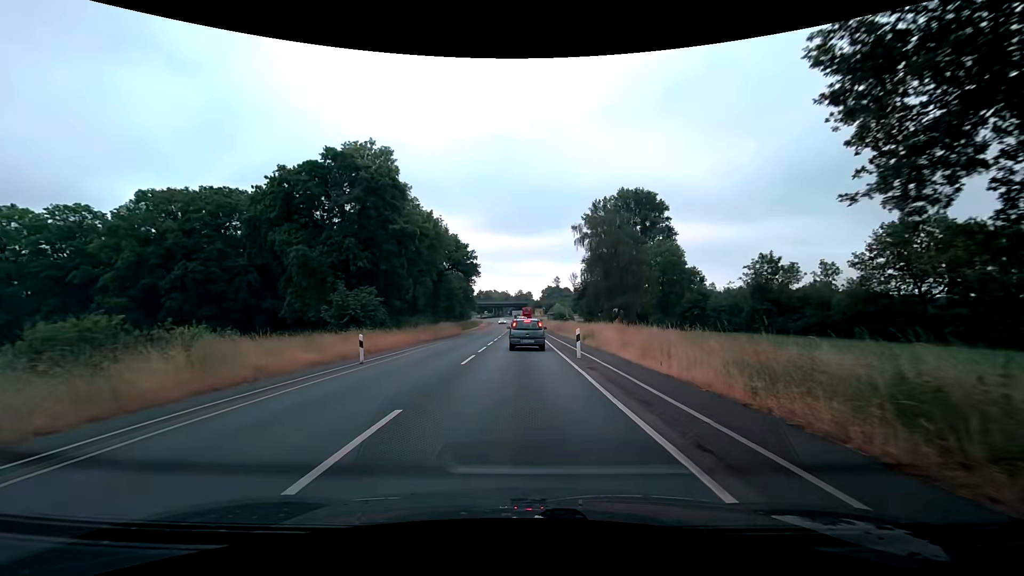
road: secondary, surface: asphalt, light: Day
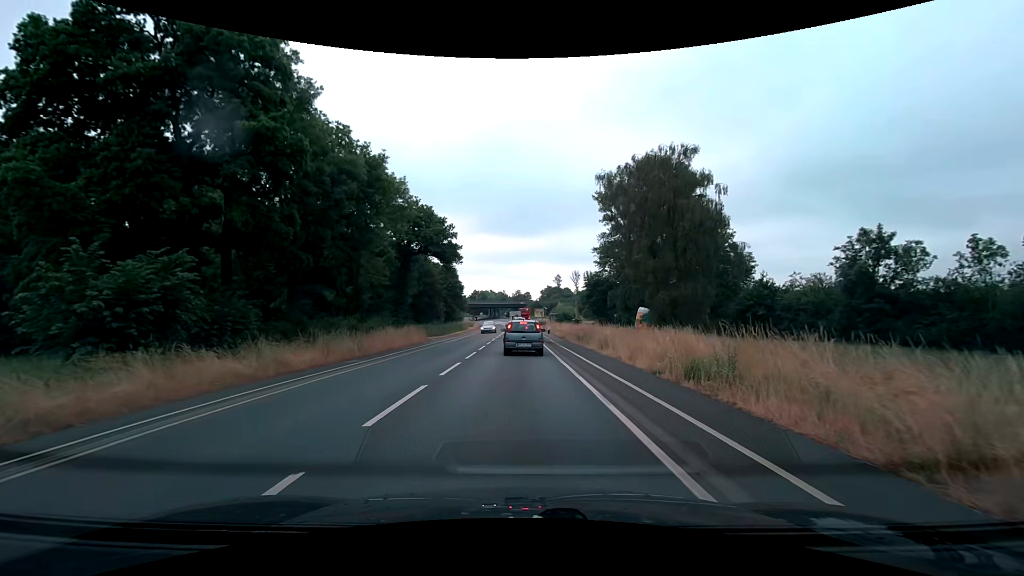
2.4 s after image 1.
(-0.2, +20.9) m; 0°
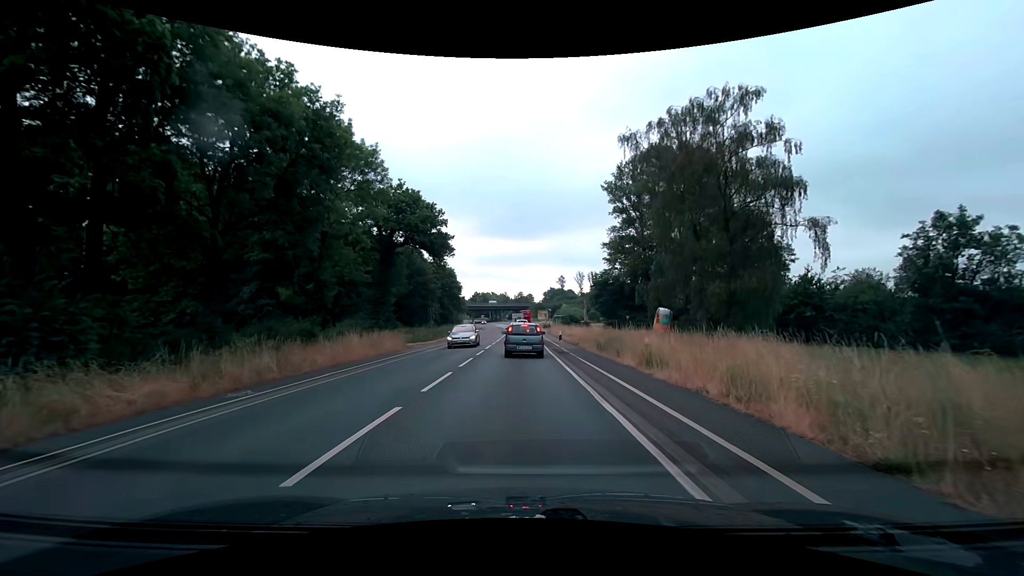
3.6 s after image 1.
(0.0, +8.4) m; -1°
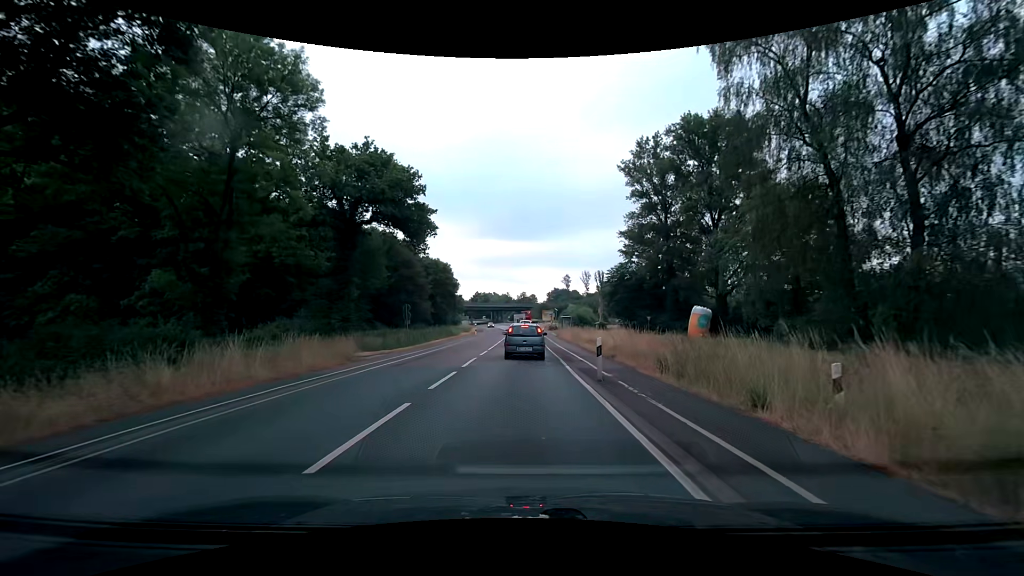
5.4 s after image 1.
(0.0, +11.8) m; 0°
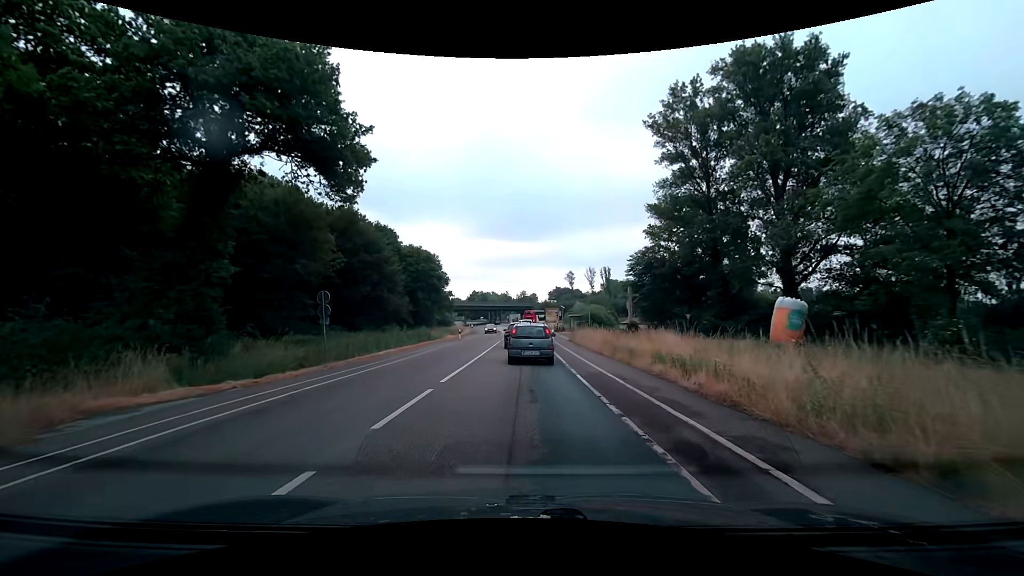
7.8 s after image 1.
(+0.1, +16.5) m; 0°
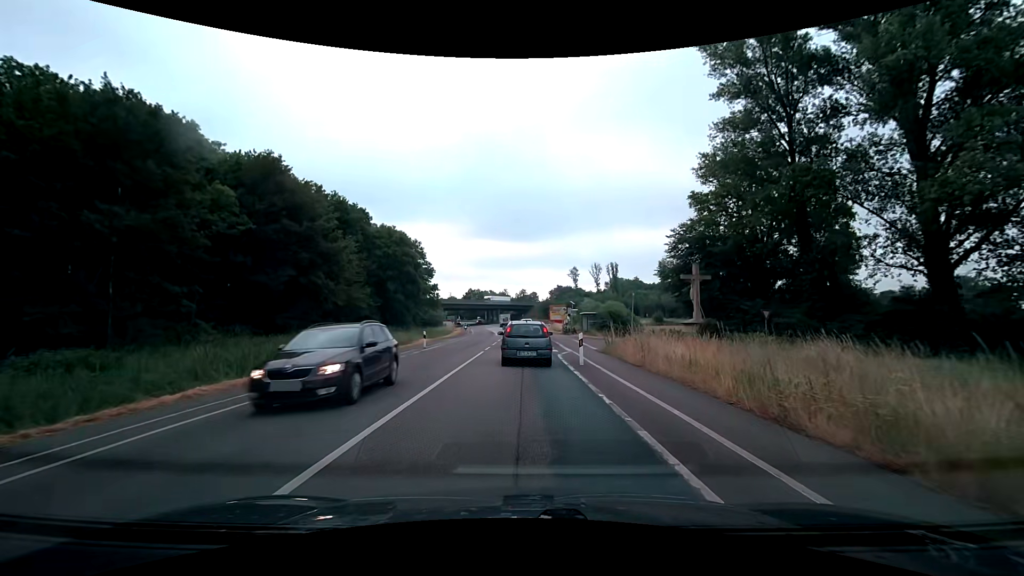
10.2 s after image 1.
(0.0, +17.0) m; -1°
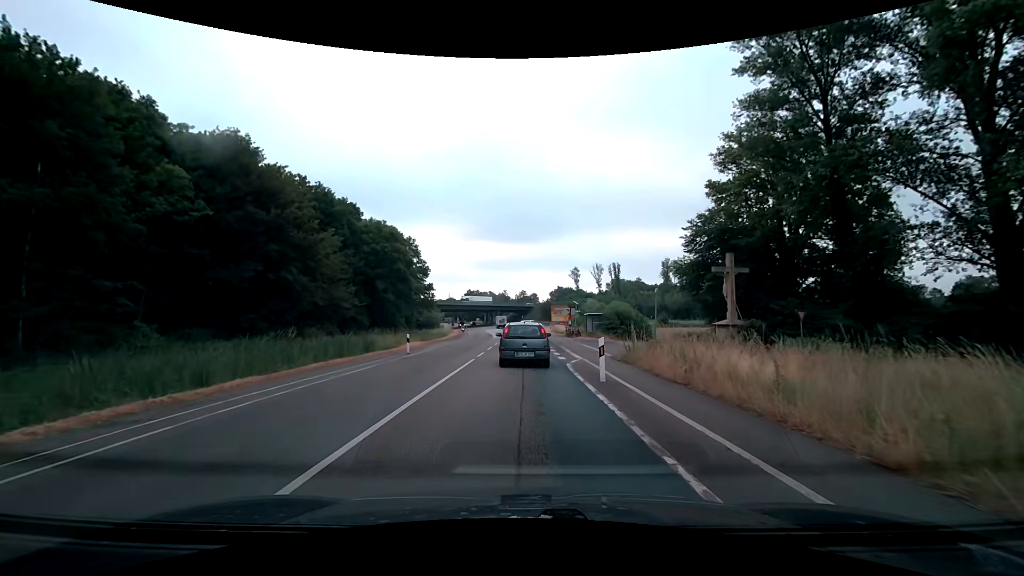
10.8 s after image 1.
(+0.1, +4.5) m; +1°
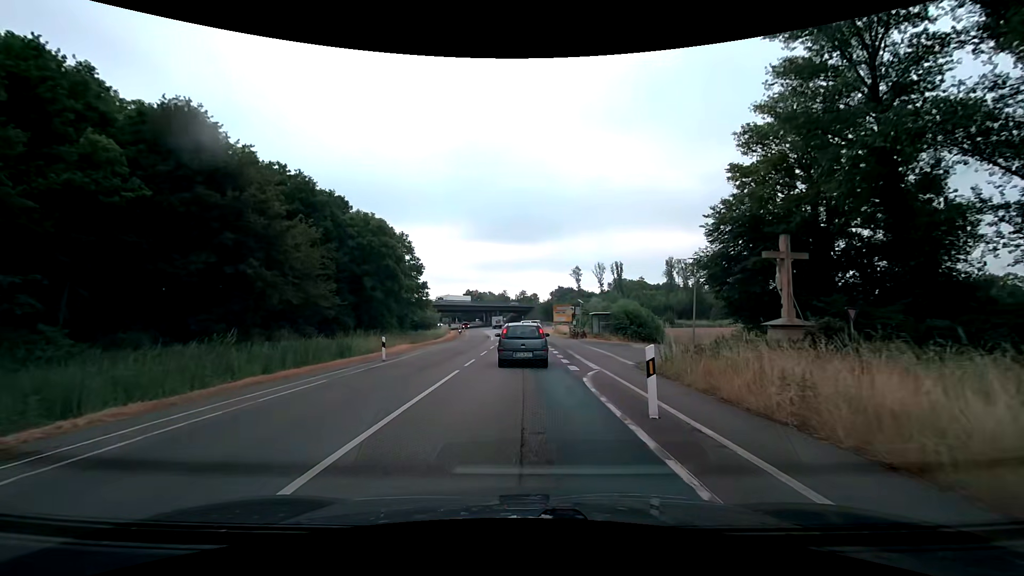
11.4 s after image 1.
(0.0, +4.8) m; 0°
(0, +10) (0, +20) (0, +30) (0, +40) (0, +50) (-1, +60) (-1, +70) (-1, +80) (-1, +90) (0, +100) m
